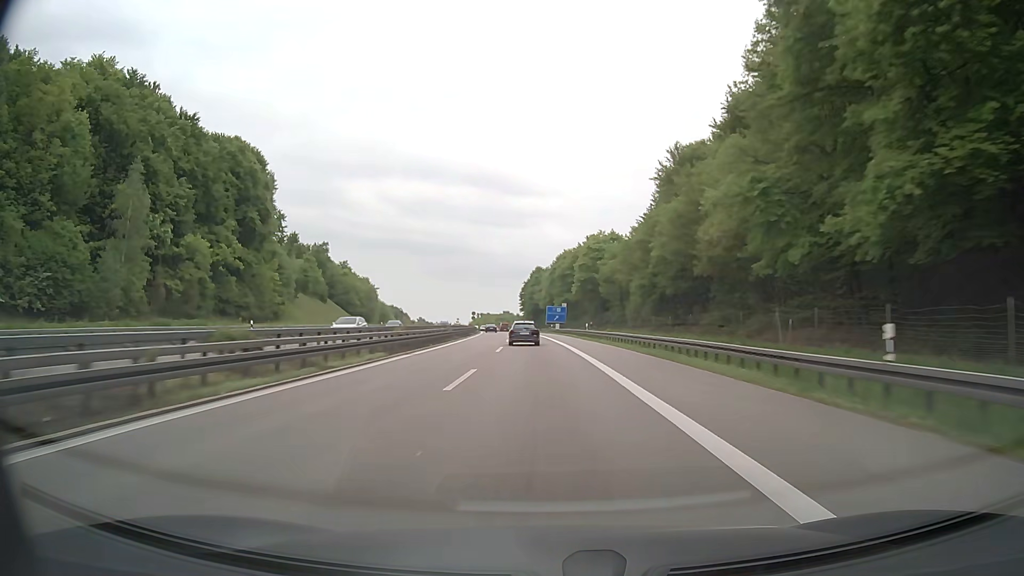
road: motorway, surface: asphalt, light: Day
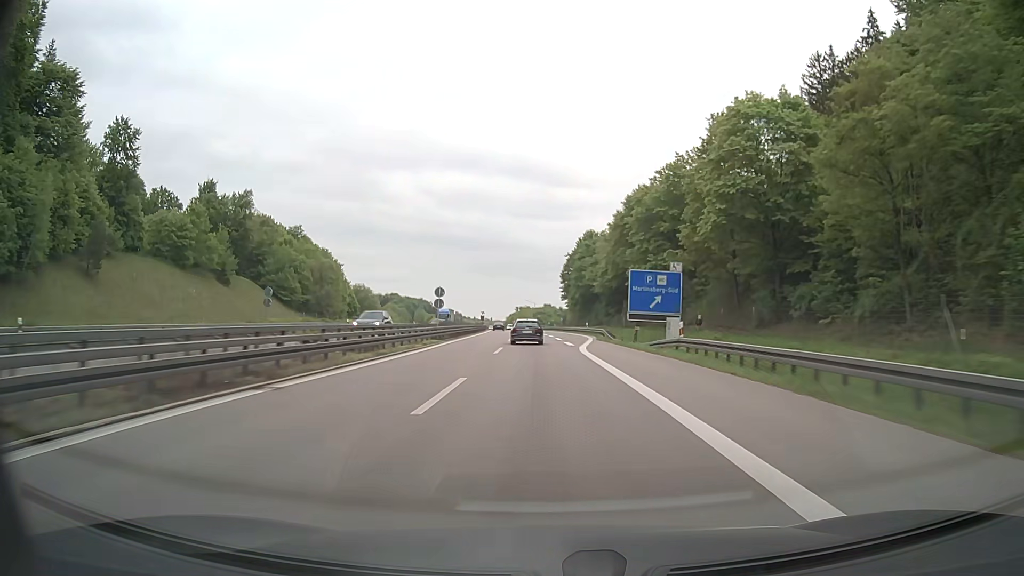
(-2.4, +76.7) m; -4°
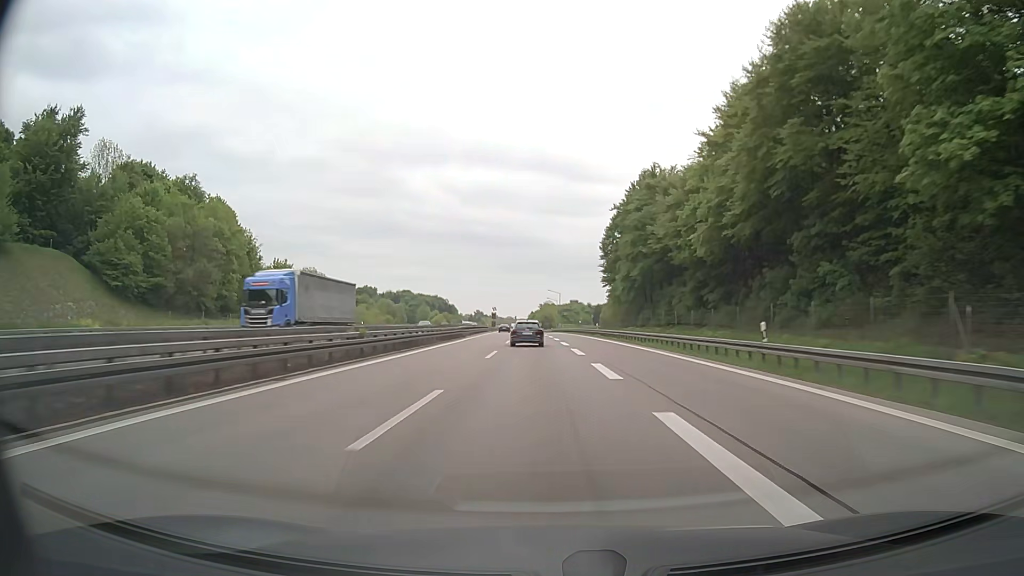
(-0.9, +57.3) m; -2°
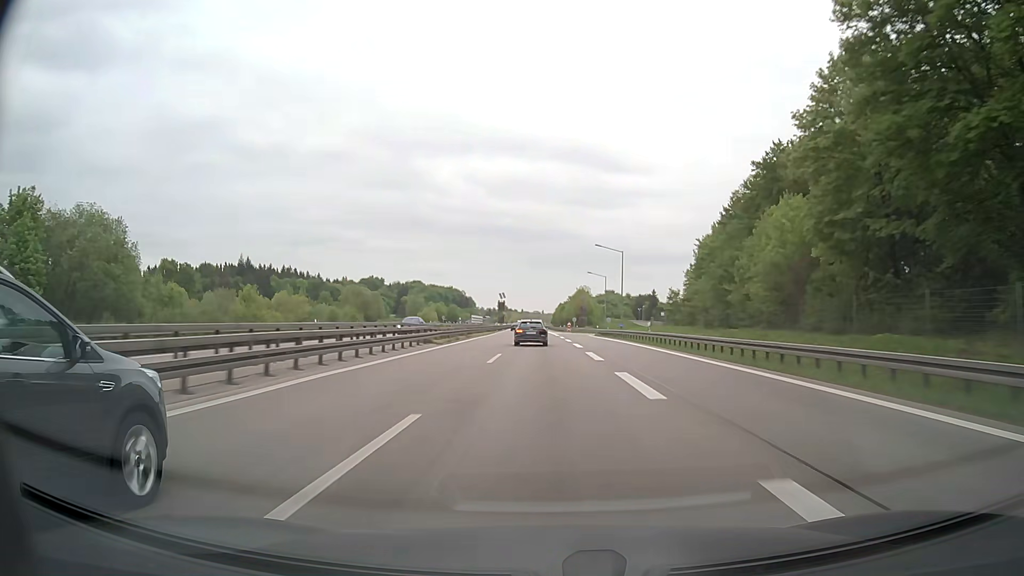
(-1.9, +76.4) m; -2°
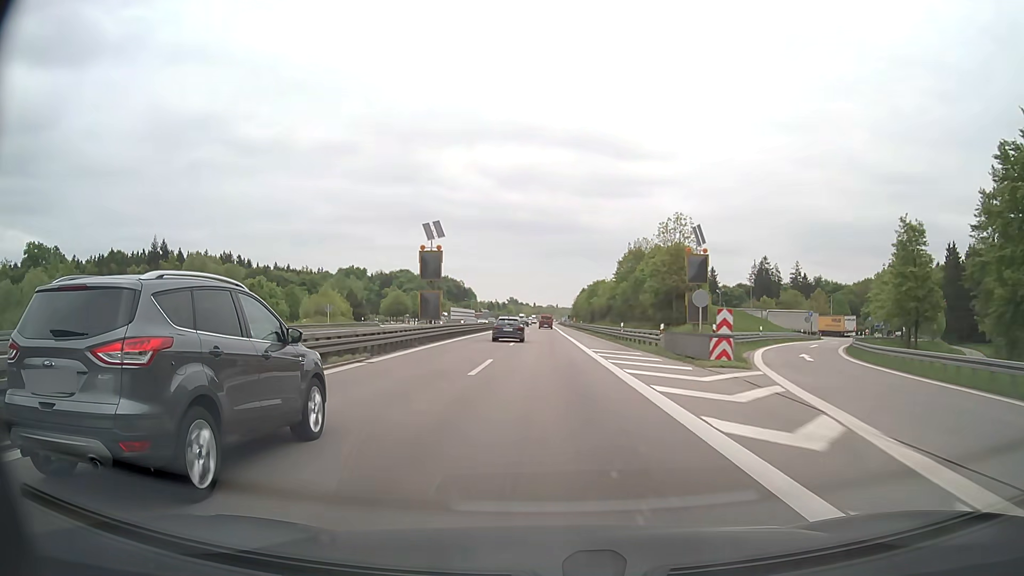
(-1.2, +96.4) m; -1°
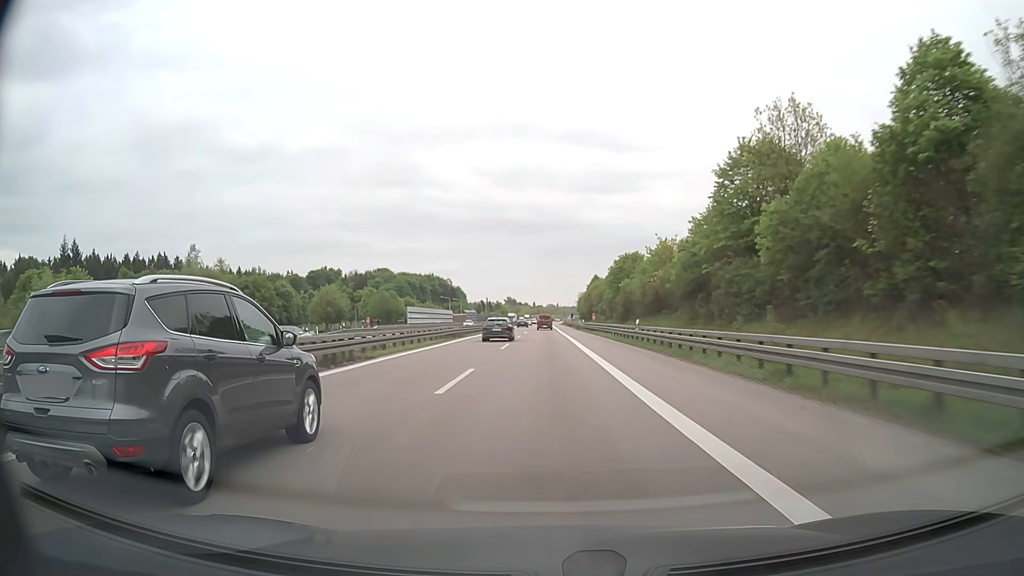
(-0.1, +58.7) m; 0°
(0, +10) (0, +20) (0, +30) (0, +40) (0, +50) (0, +60) (0, +70) (0, +80) (0, +90) (0, +100) m
